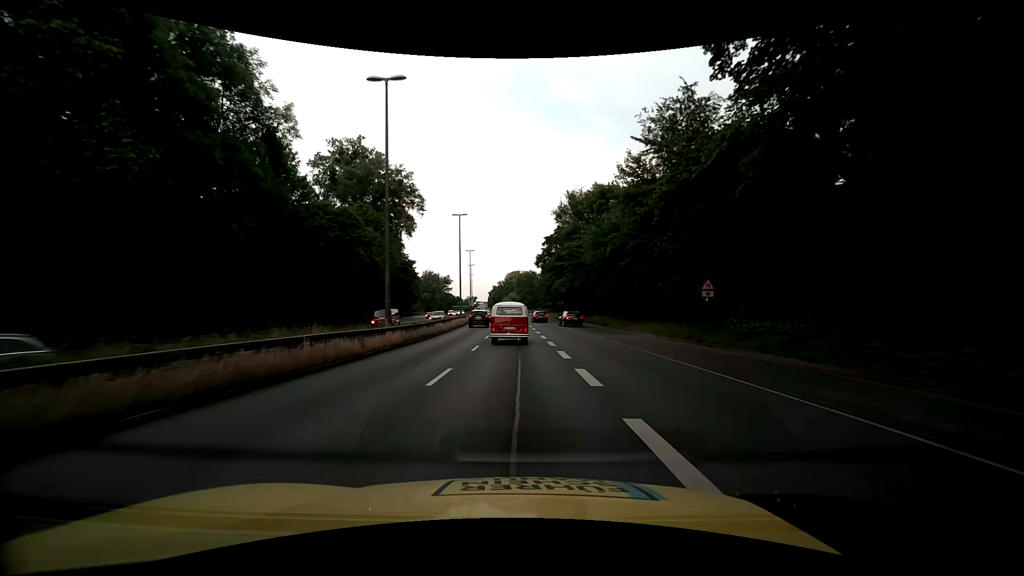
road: trunk_link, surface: asphalt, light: Day
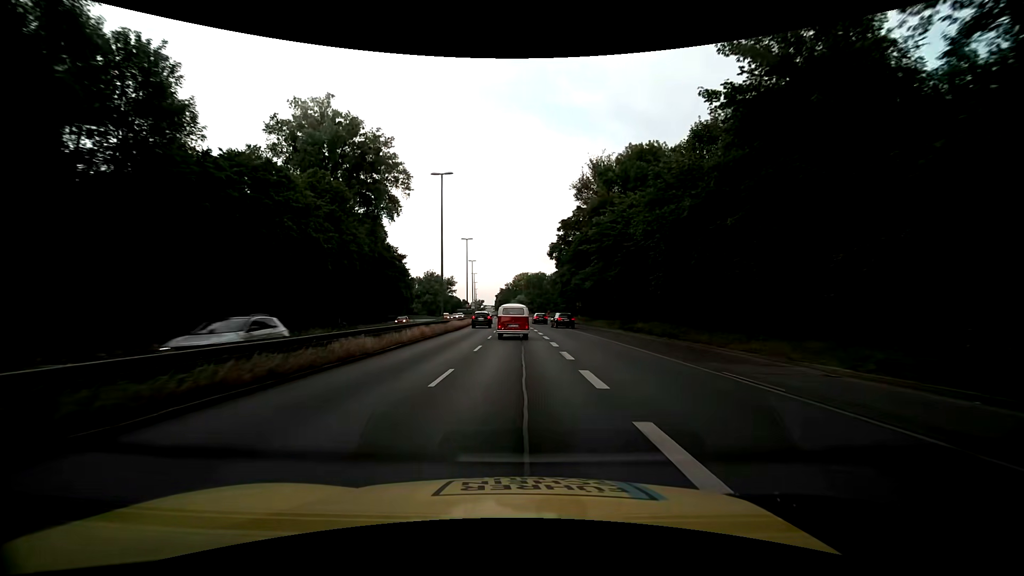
(-0.1, +18.2) m; -1°
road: trunk
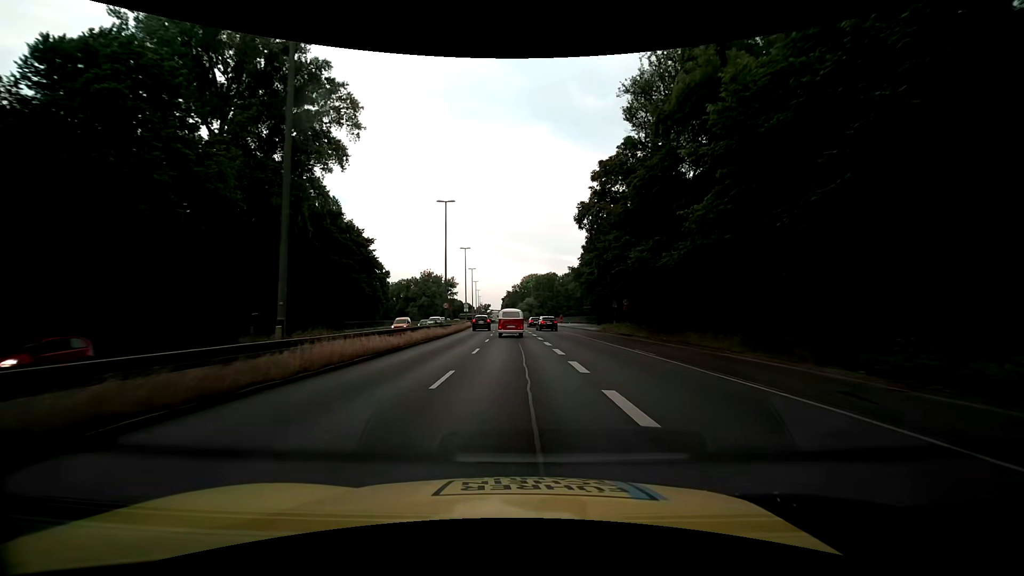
(-0.2, +27.2) m; -1°
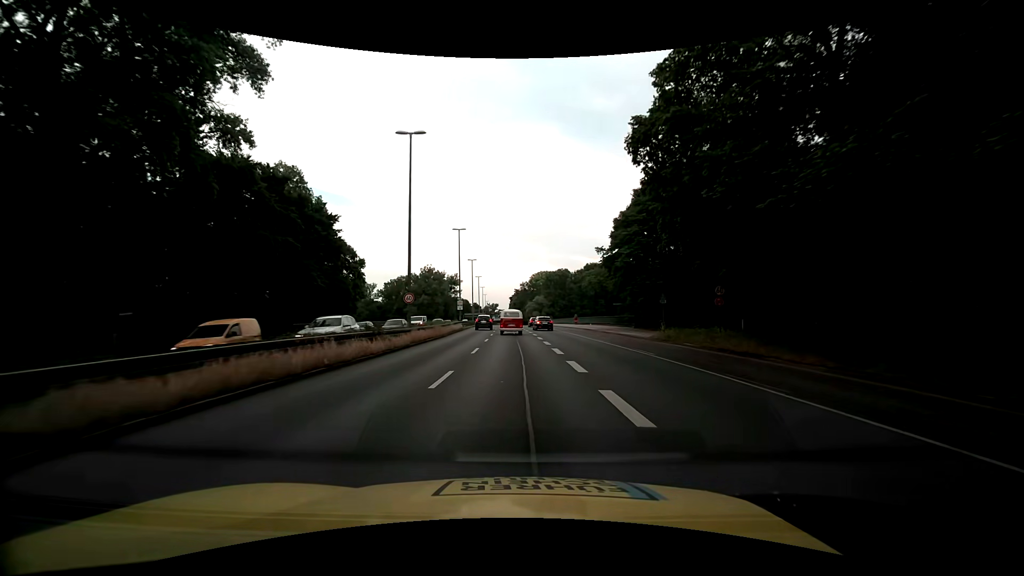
(-0.2, +18.1) m; -1°
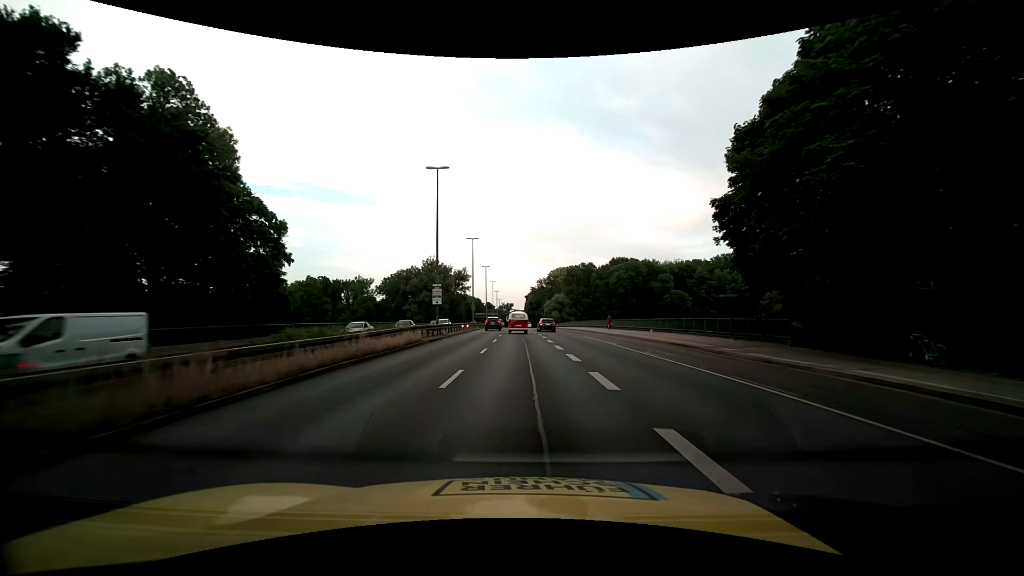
(-0.4, +27.1) m; -2°
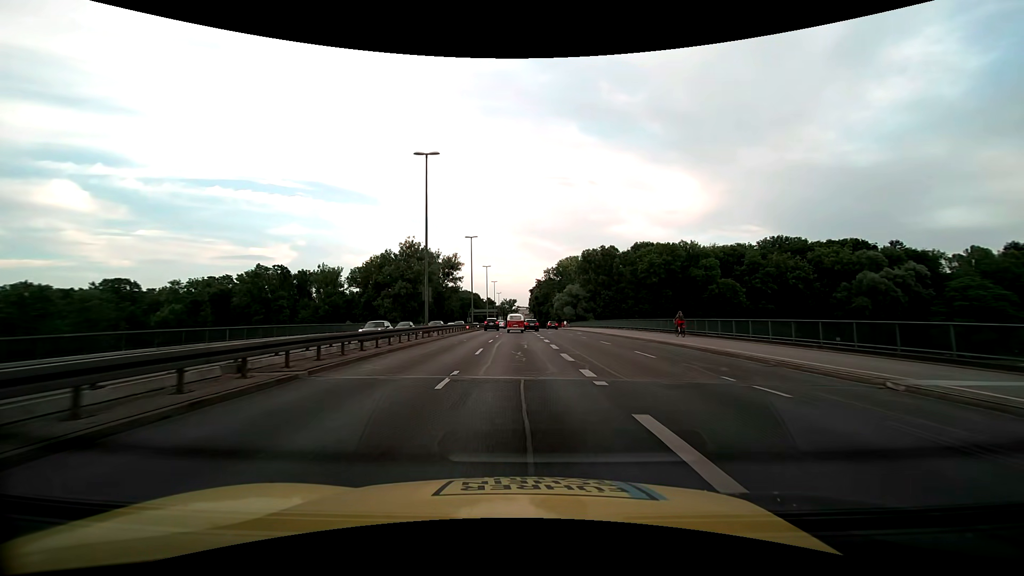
(-0.3, +36.4) m; -1°
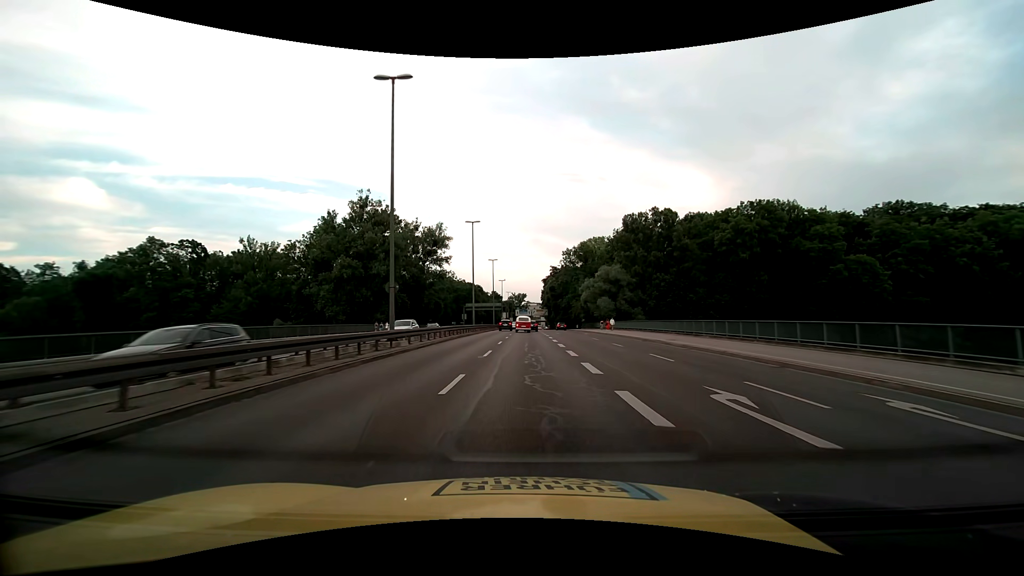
(-0.4, +45.8) m; -1°
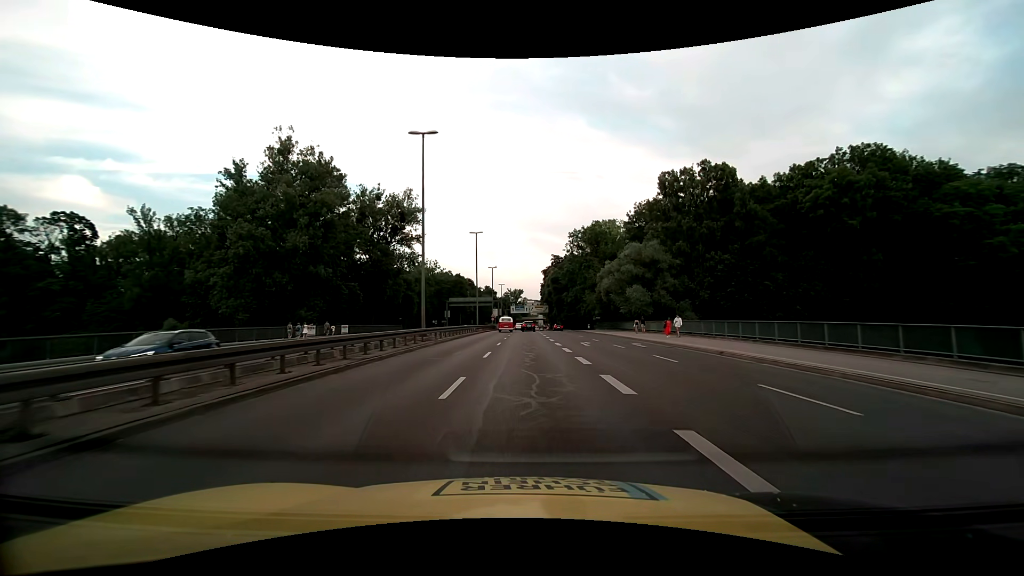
(0.0, +27.6) m; 0°
(0, +10) (0, +20) (0, +30) (+1, +40) (+1, +50) (+1, +60) (+1, +70) (+1, +80) (+1, +90) (+1, +100) m
